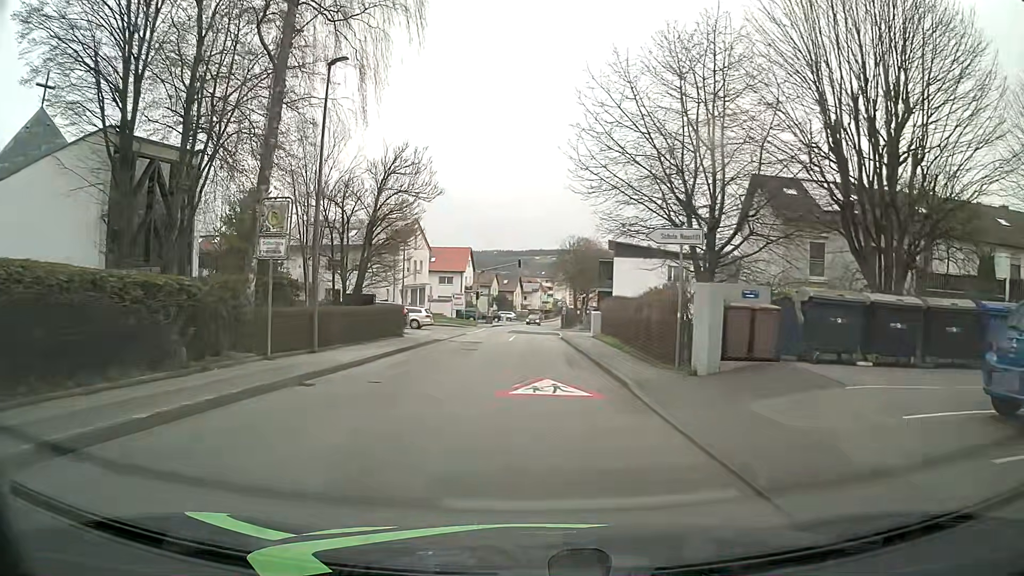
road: unclassified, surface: asphalt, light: Day
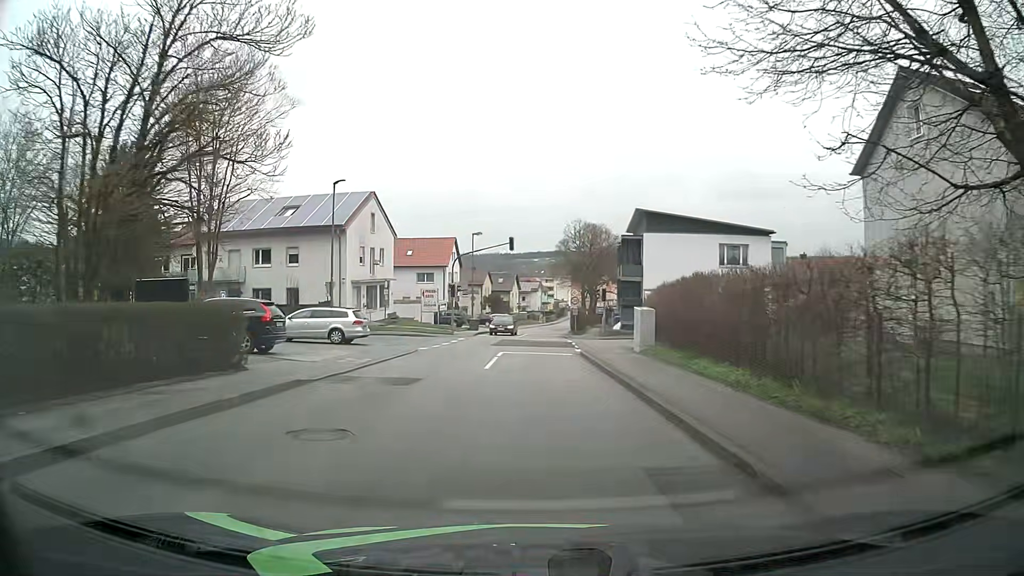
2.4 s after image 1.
(+0.2, +18.1) m; +1°
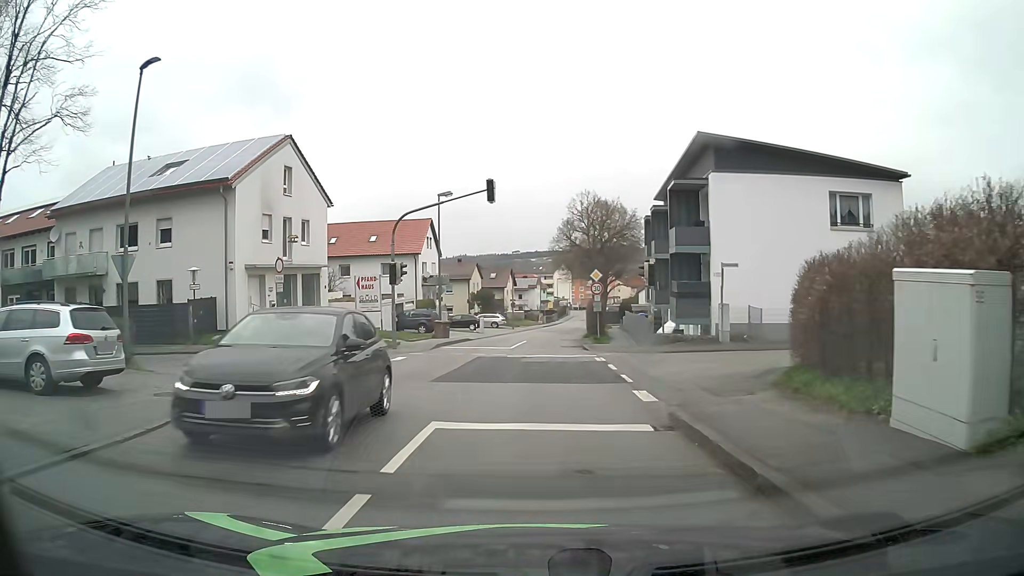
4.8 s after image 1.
(-0.2, +18.0) m; 0°
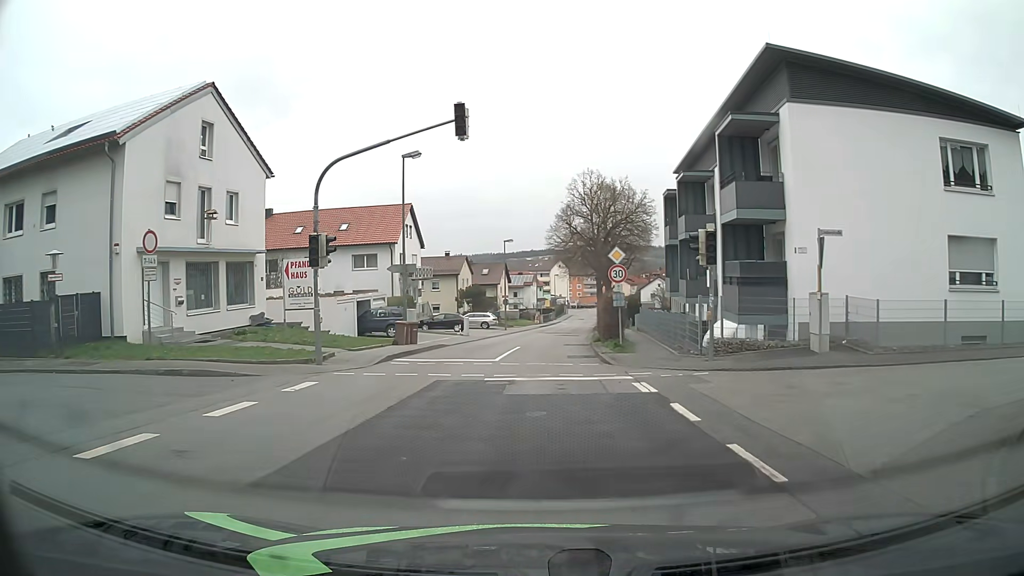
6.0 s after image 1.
(0.0, +9.0) m; 0°
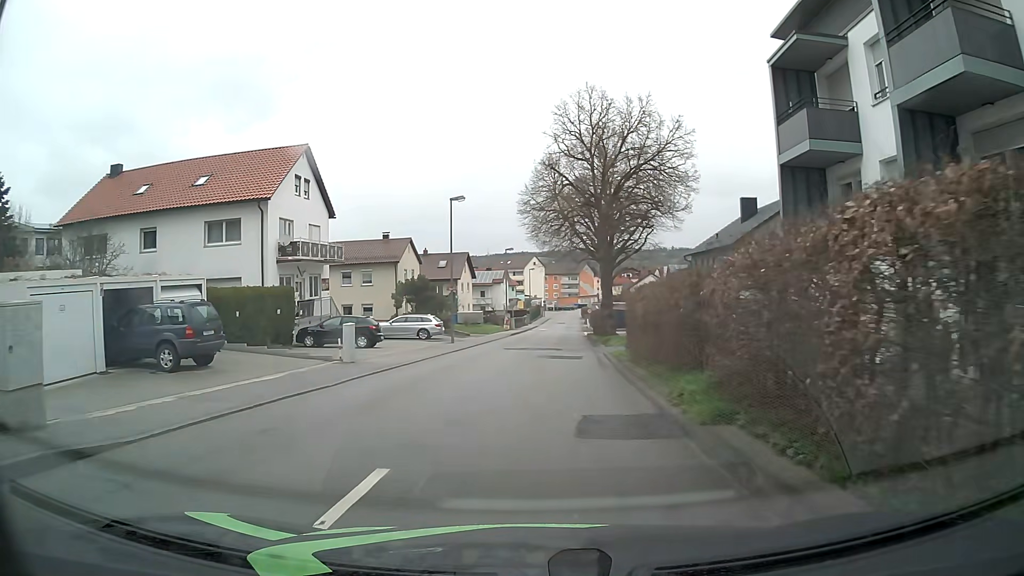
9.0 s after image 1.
(+0.6, +22.4) m; +2°
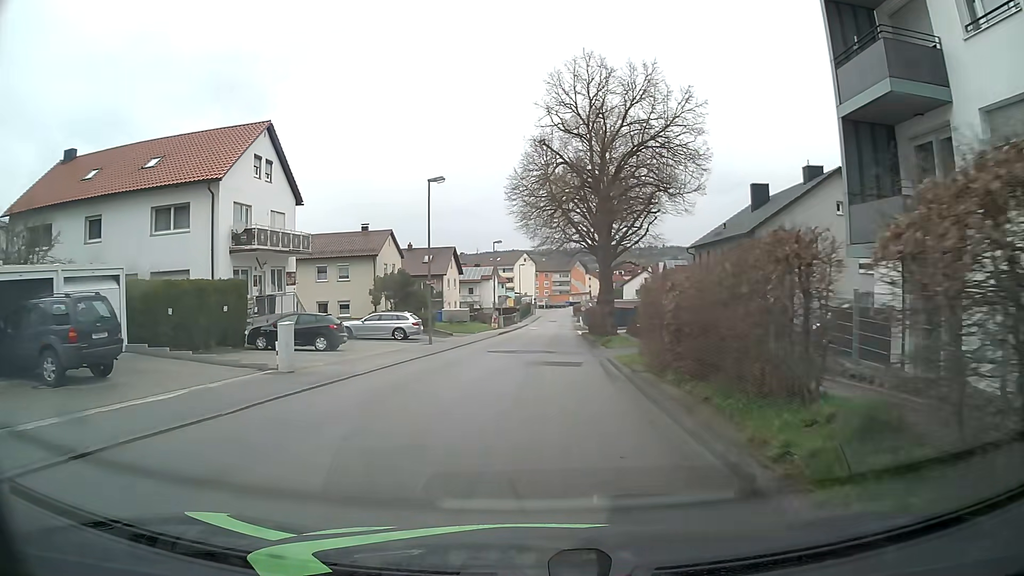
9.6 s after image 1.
(+0.1, +4.5) m; +1°
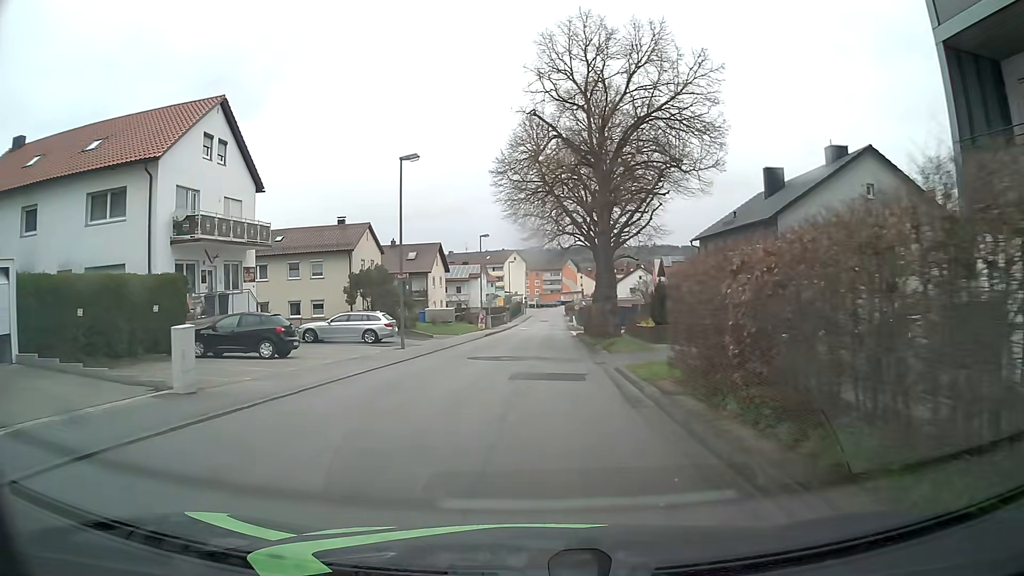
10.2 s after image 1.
(0.0, +4.5) m; 0°
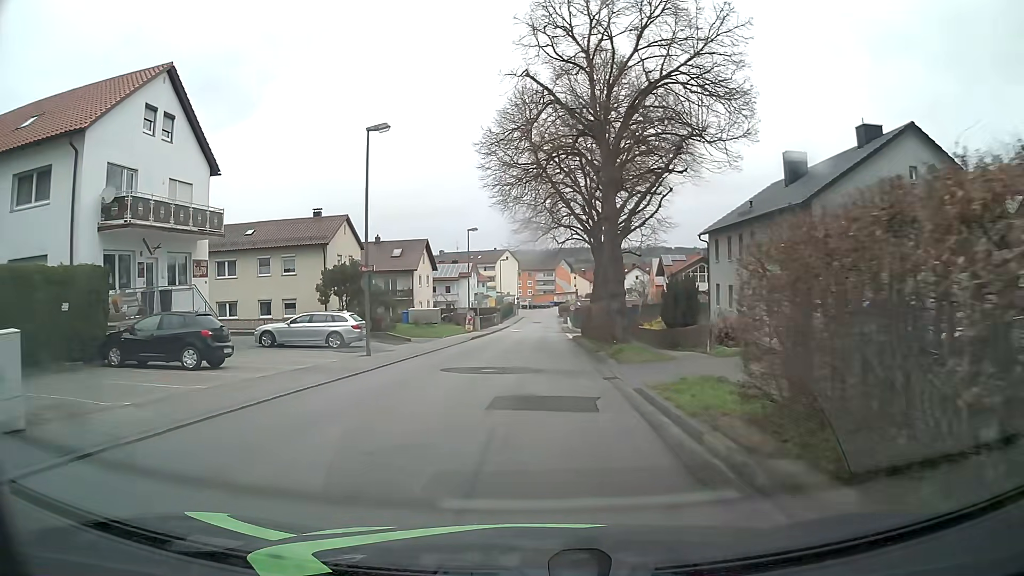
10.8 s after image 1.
(0.0, +4.5) m; +2°
